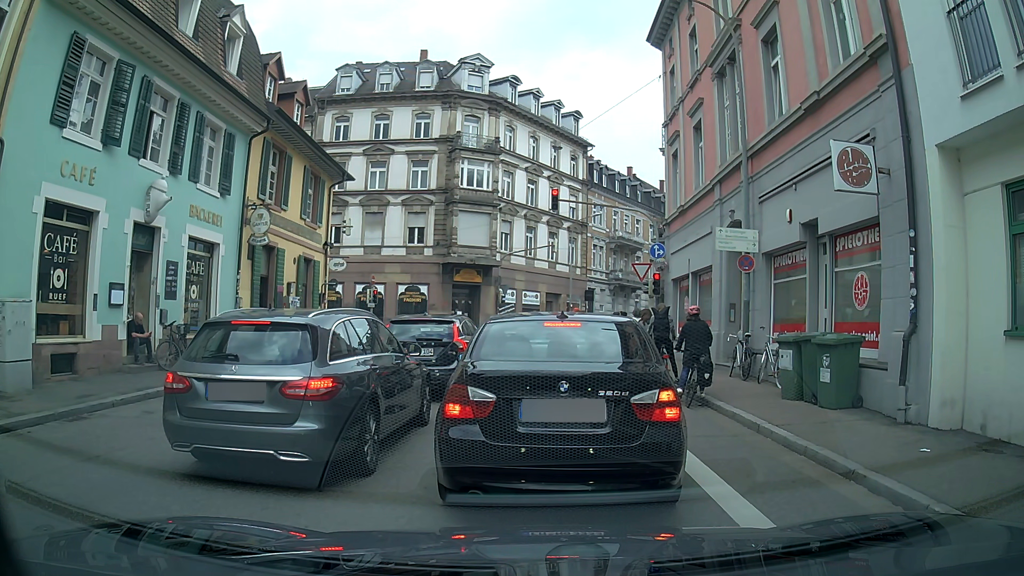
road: unclassified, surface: asphalt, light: Day
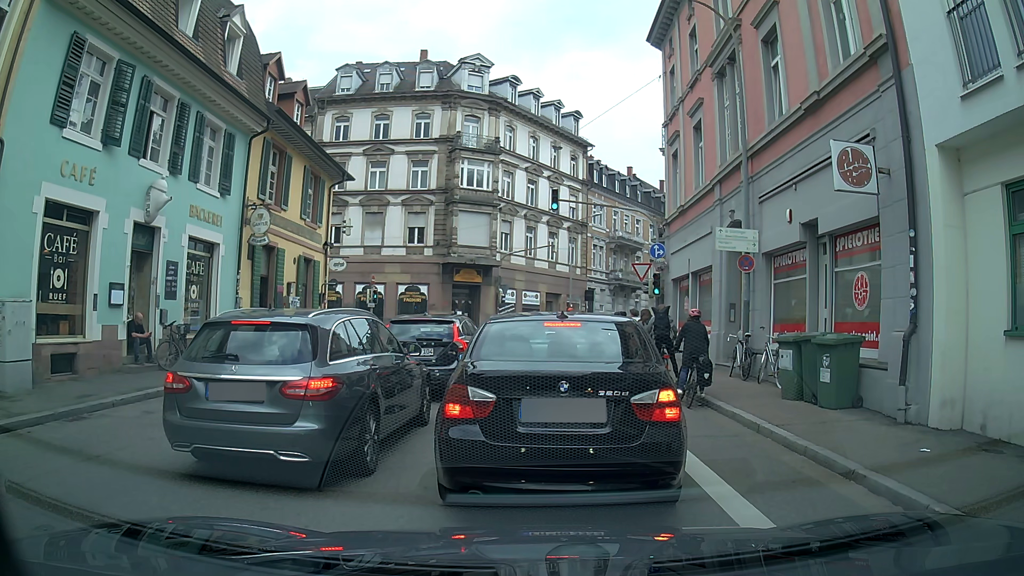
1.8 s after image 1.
(0.0, 0.0) m; 0°
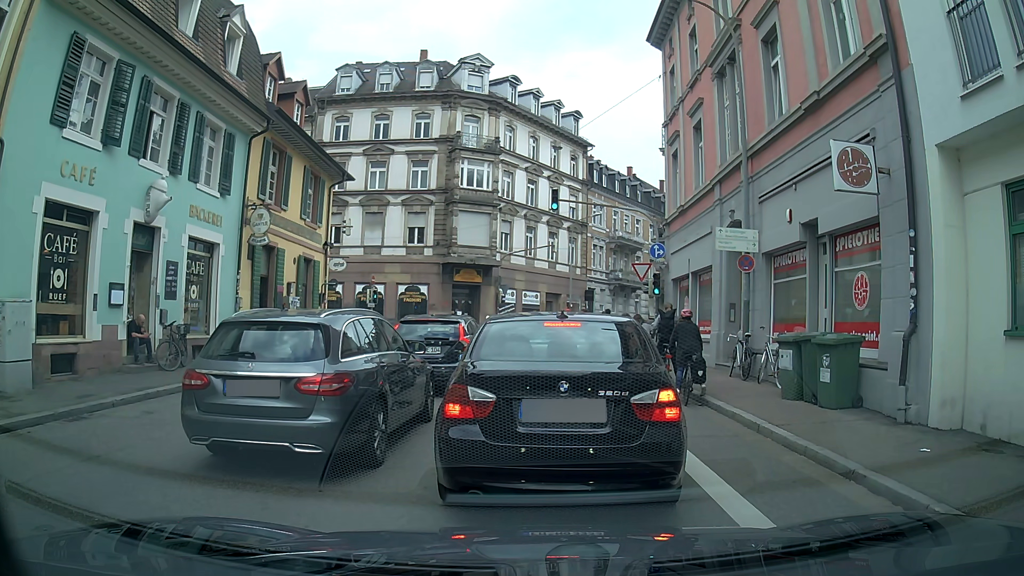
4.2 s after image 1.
(0.0, 0.0) m; 0°
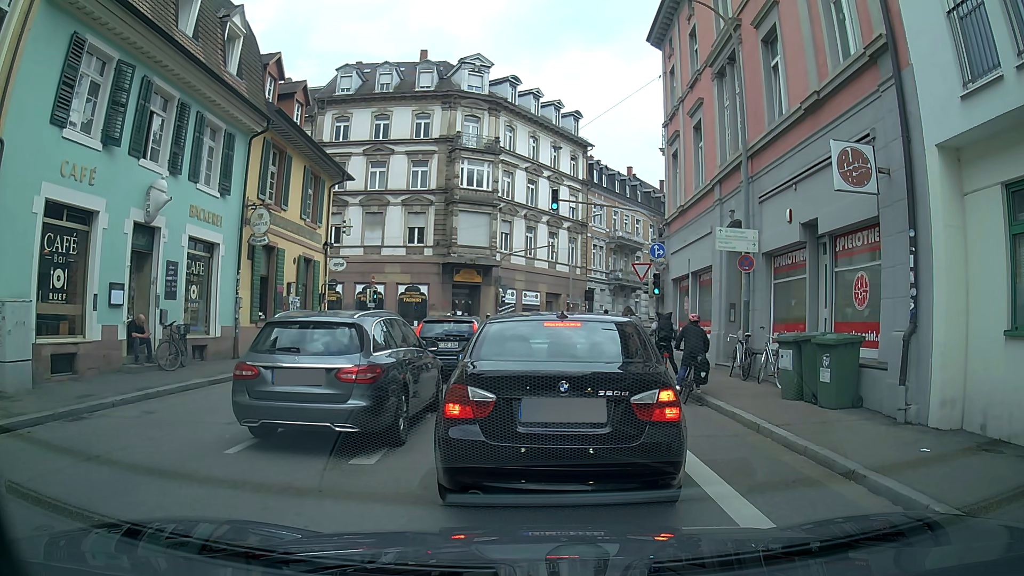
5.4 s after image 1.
(0.0, 0.0) m; 0°
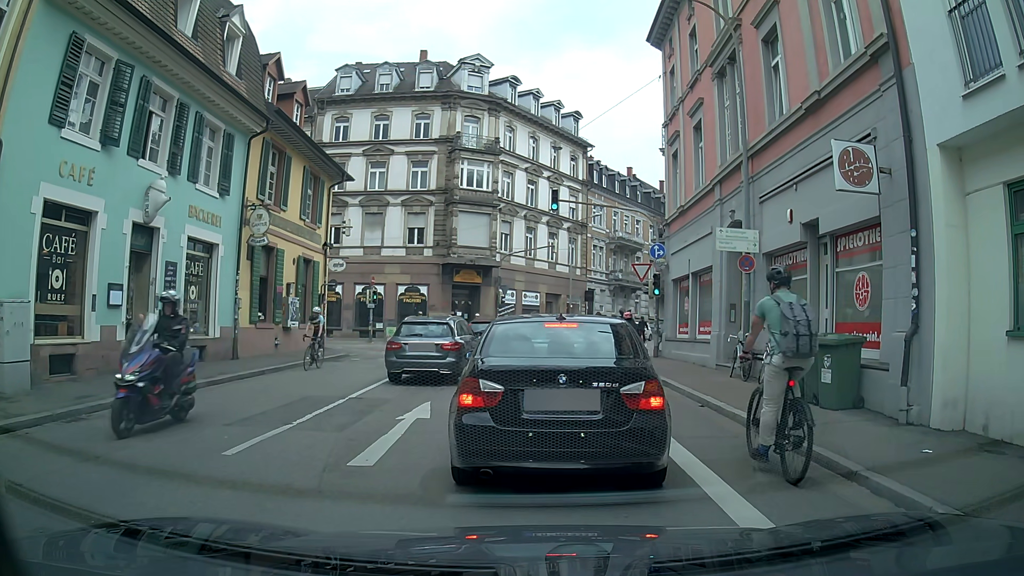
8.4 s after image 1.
(0.0, 0.0) m; 0°
